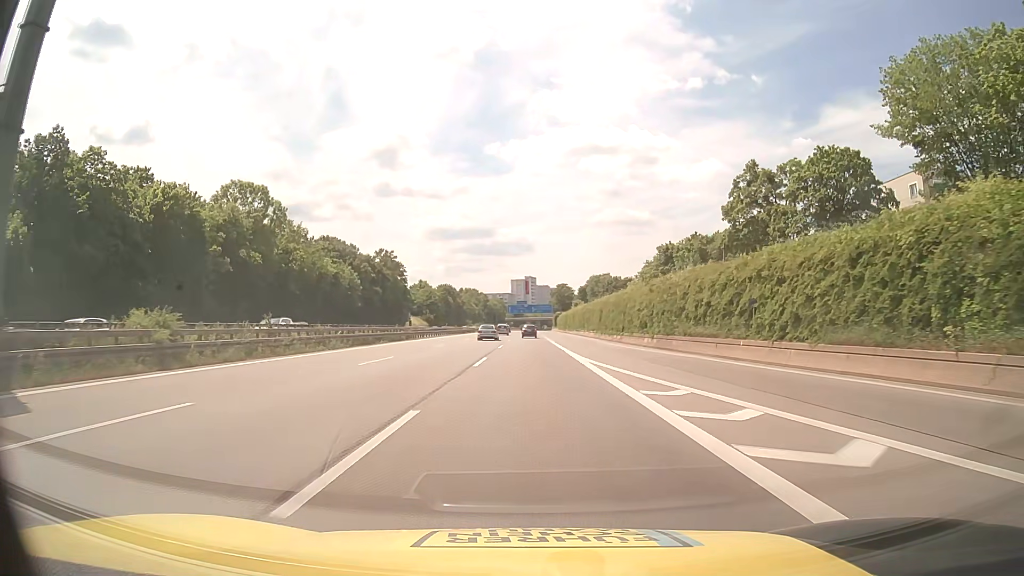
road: motorway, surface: asphalt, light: Day
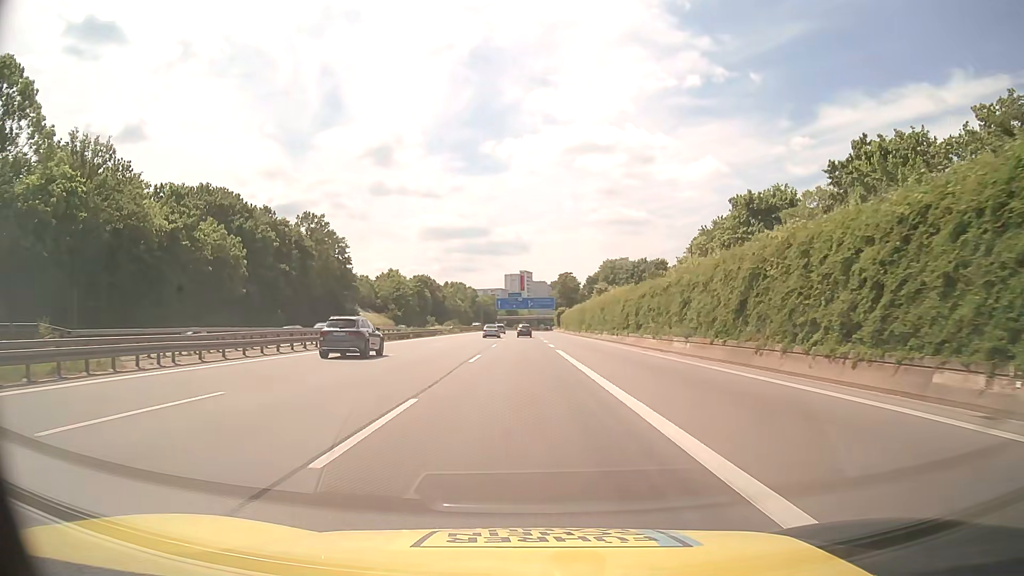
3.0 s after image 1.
(+0.3, +51.9) m; 0°
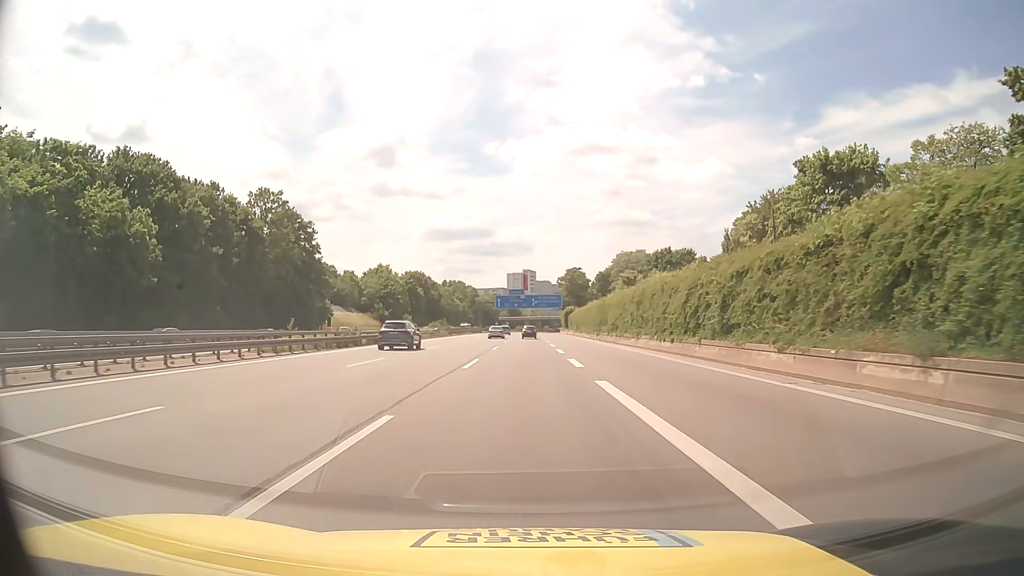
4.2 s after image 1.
(-0.1, +20.8) m; 0°
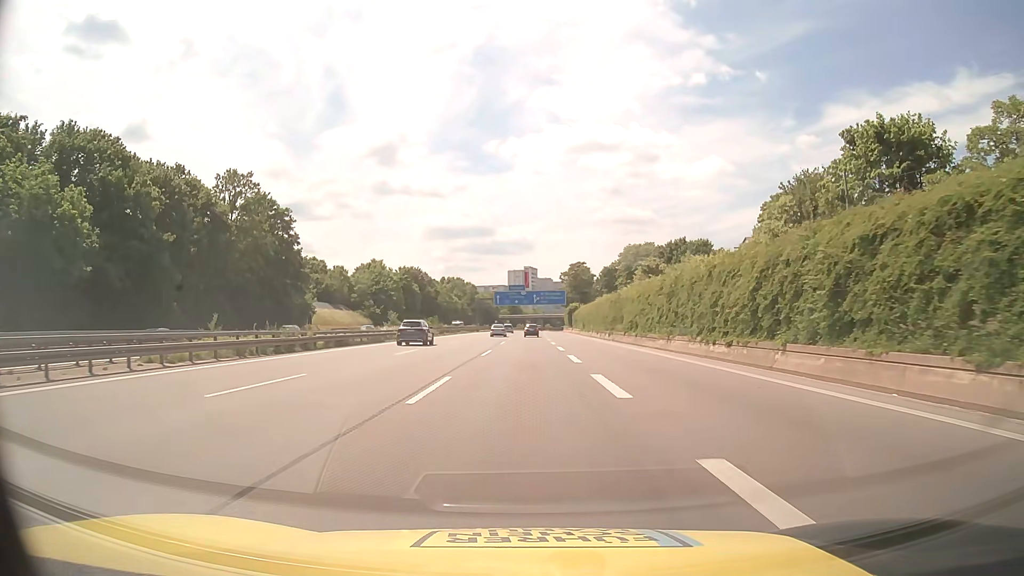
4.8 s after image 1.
(0.0, +10.4) m; 0°
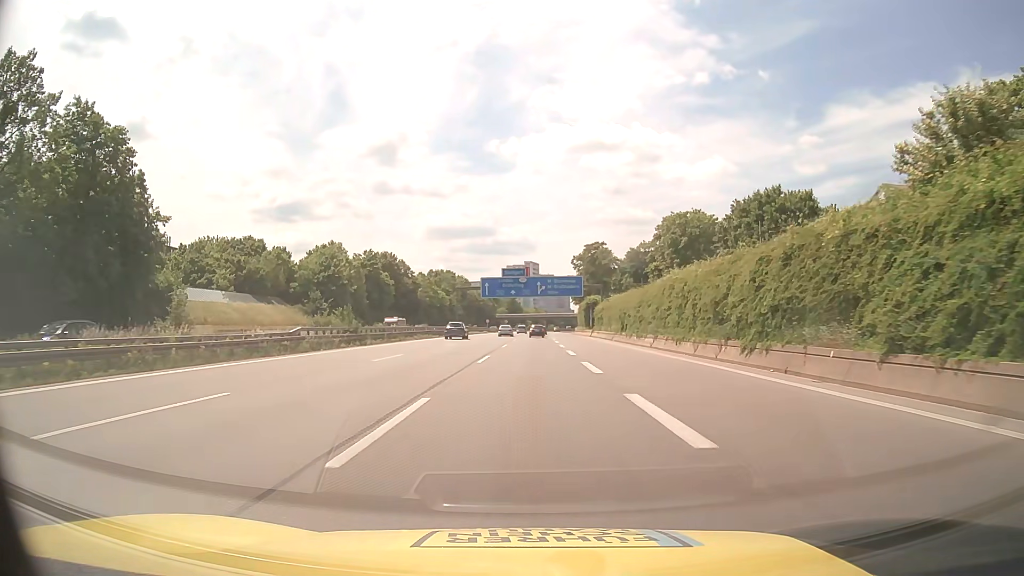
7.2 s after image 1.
(0.0, +41.5) m; 0°
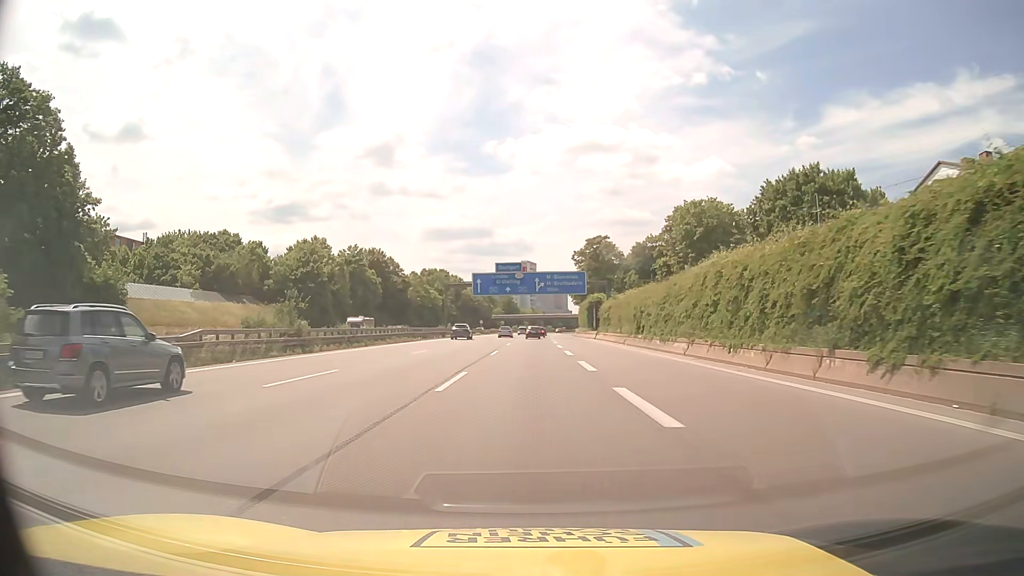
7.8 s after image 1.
(0.0, +10.4) m; 0°
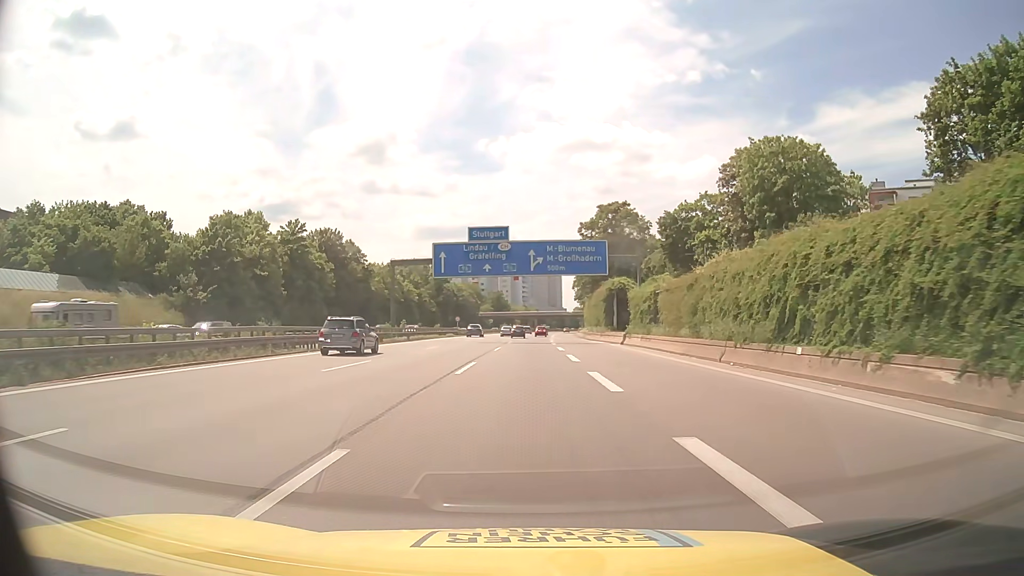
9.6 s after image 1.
(+0.2, +31.2) m; +1°
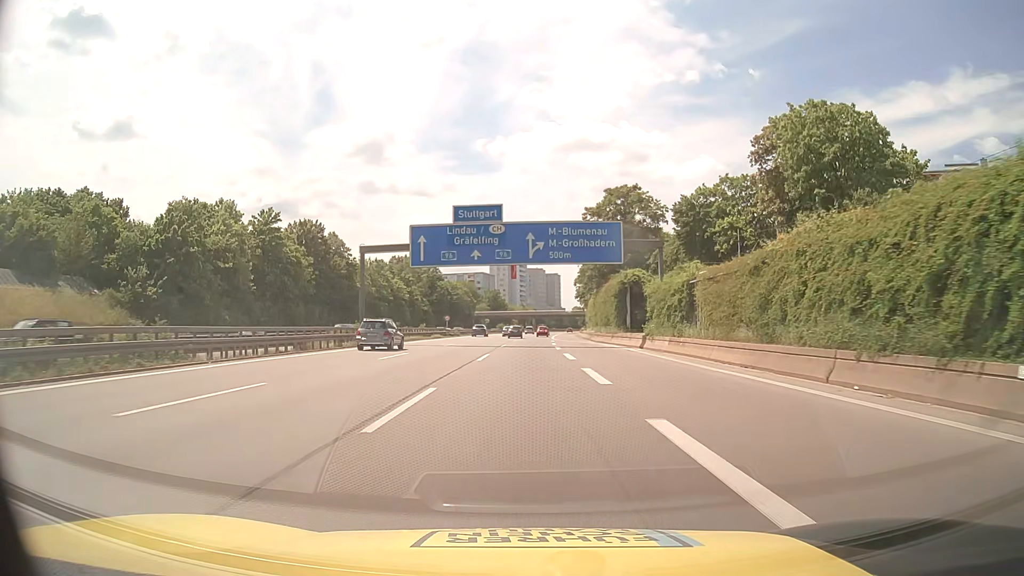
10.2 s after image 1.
(0.0, +10.4) m; 0°
(0, +10) (0, +20) (0, +30) (0, +40) (0, +50) (+1, +60) (+1, +70) (+1, +80) (+1, +90) (+2, +100) m
